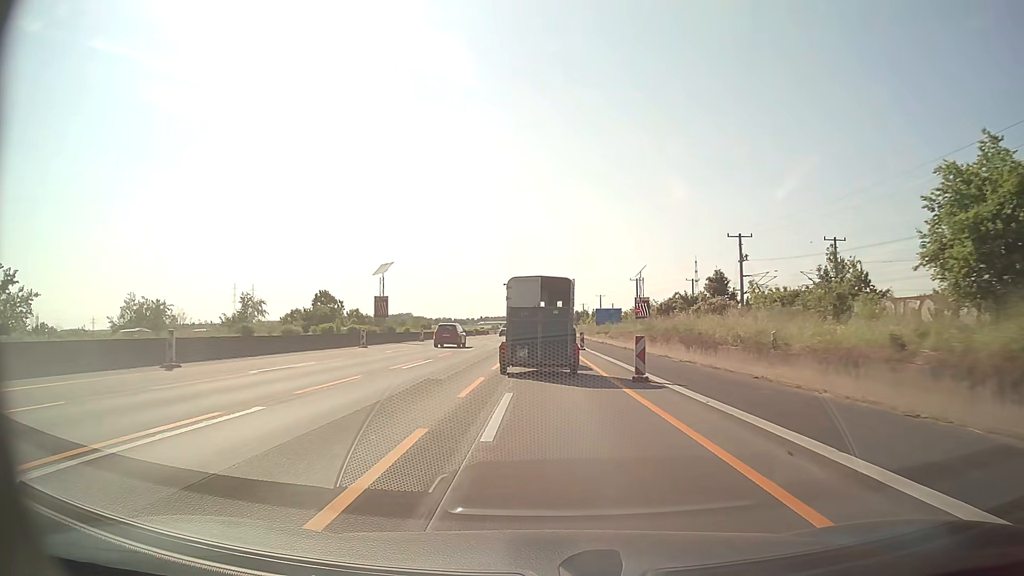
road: motorway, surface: asphalt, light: Day
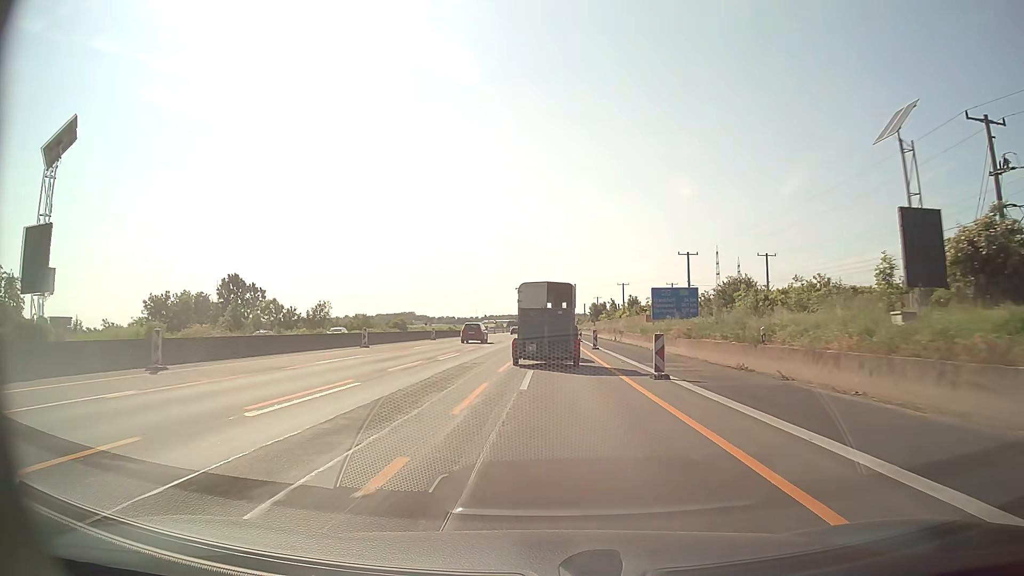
(-0.2, +47.6) m; 0°
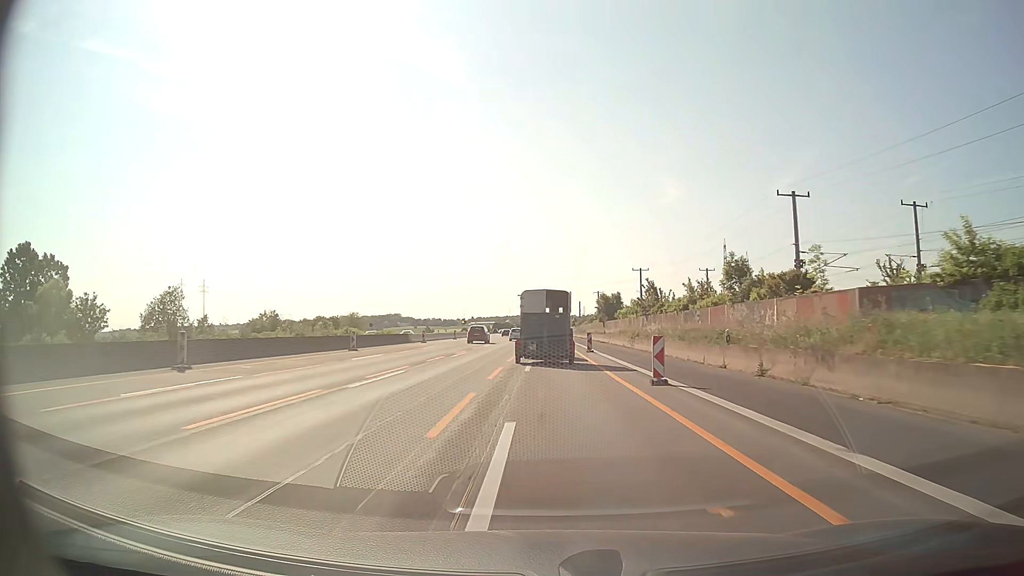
(+0.2, +47.1) m; +1°
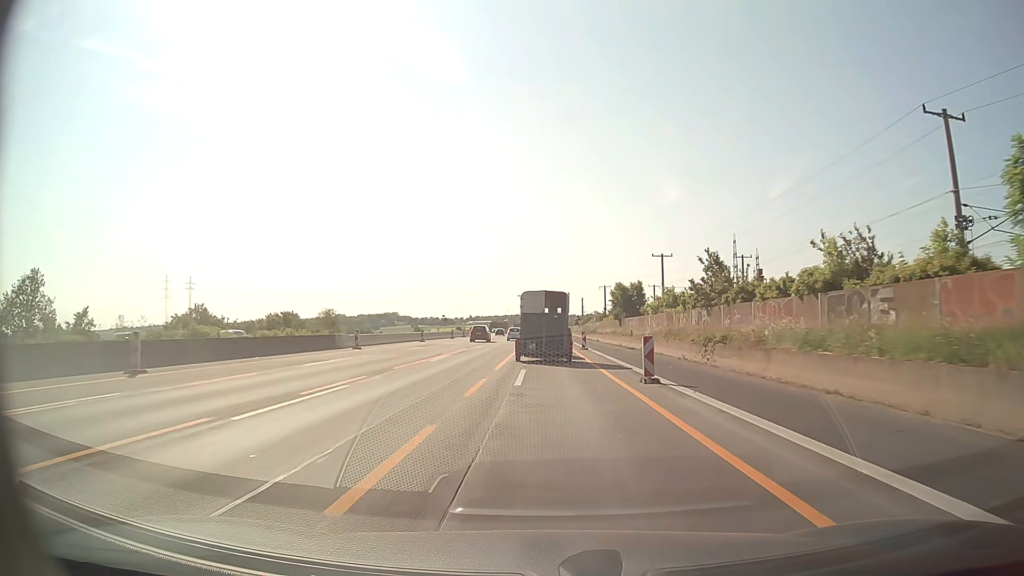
(+0.1, +23.4) m; 0°
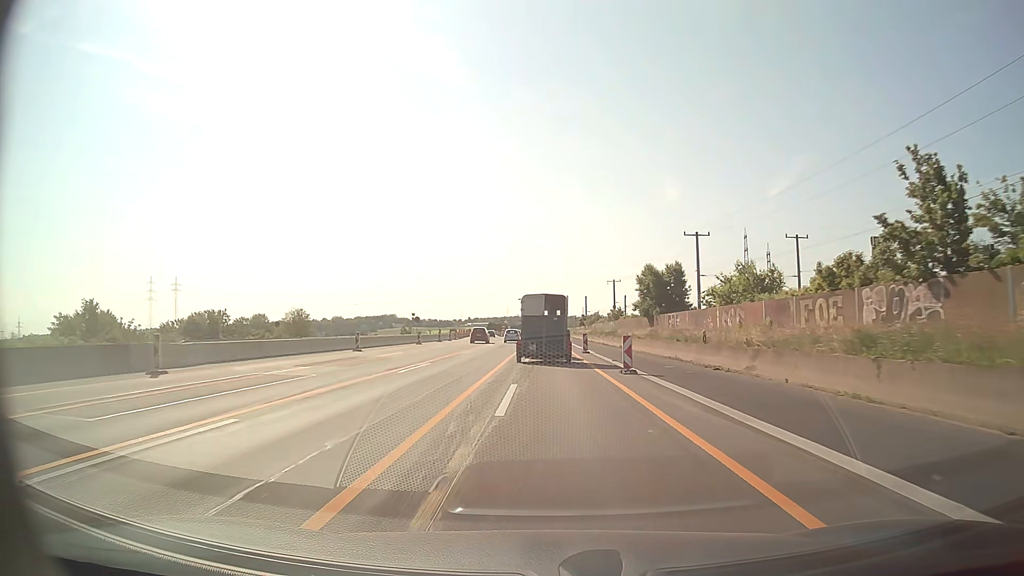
(0.0, +23.3) m; 0°
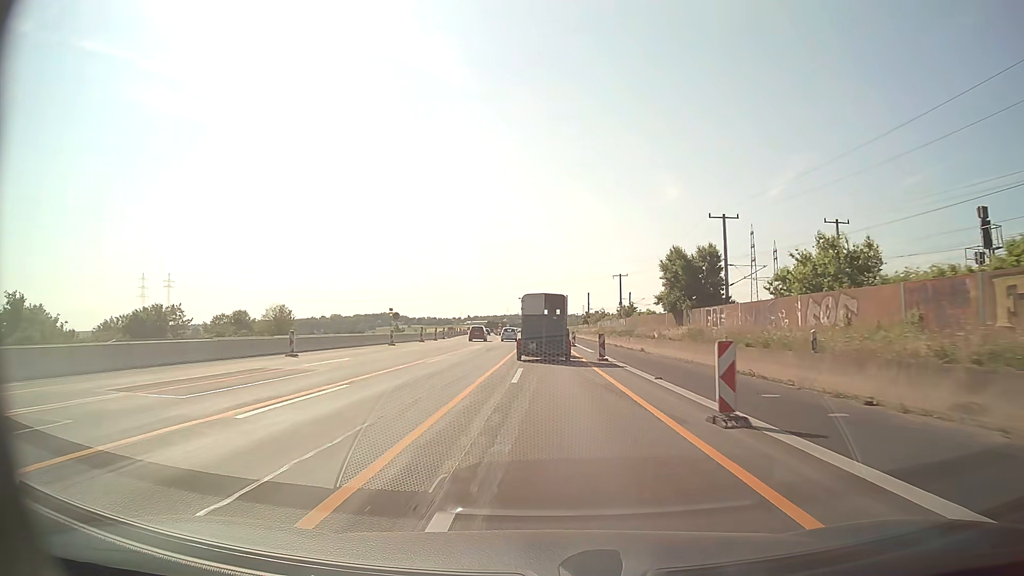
(0.0, +11.7) m; 0°
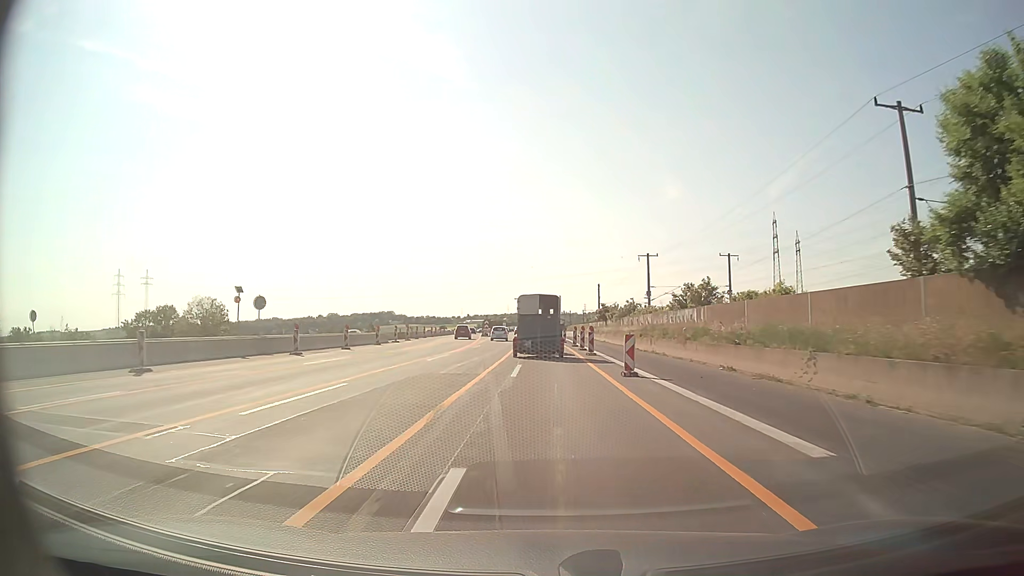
(0.0, +34.8) m; 0°
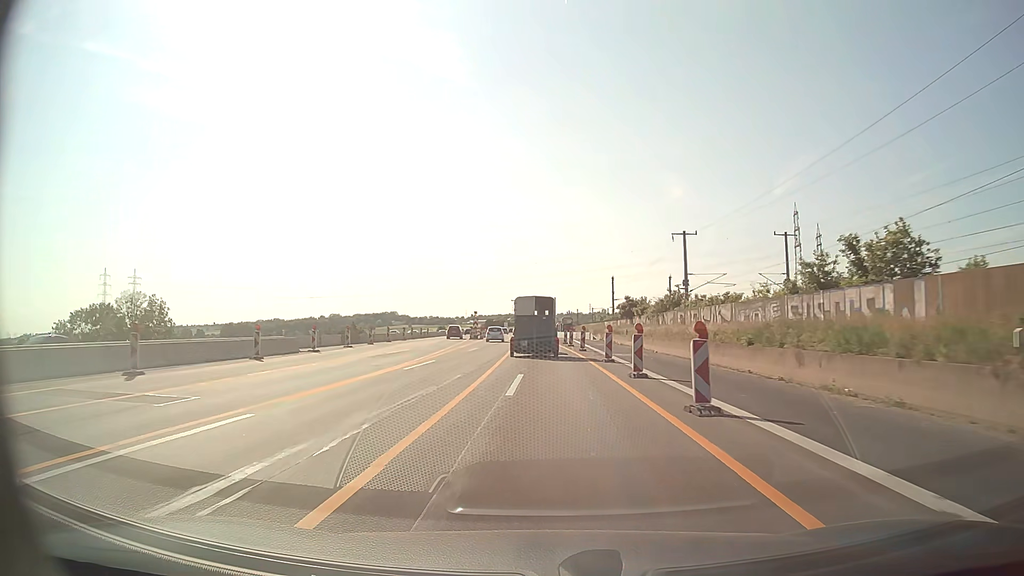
(-0.1, +23.2) m; 0°
(0, +10) (0, +20) (0, +30) (-1, +40) (-1, +50) (-1, +60) (-2, +70) (-2, +80) (-3, +90) (-3, +100) m
